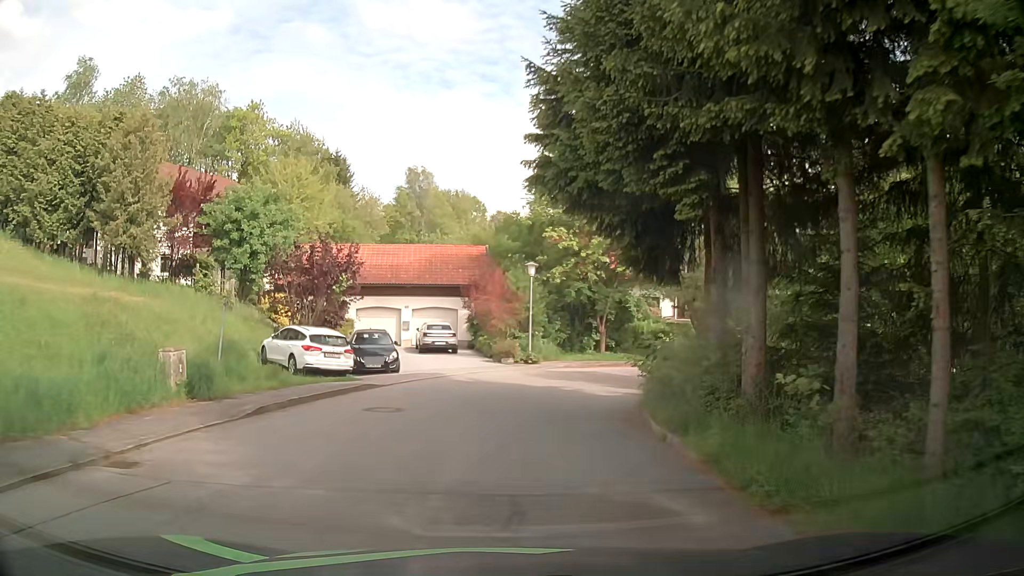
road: residential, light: Day
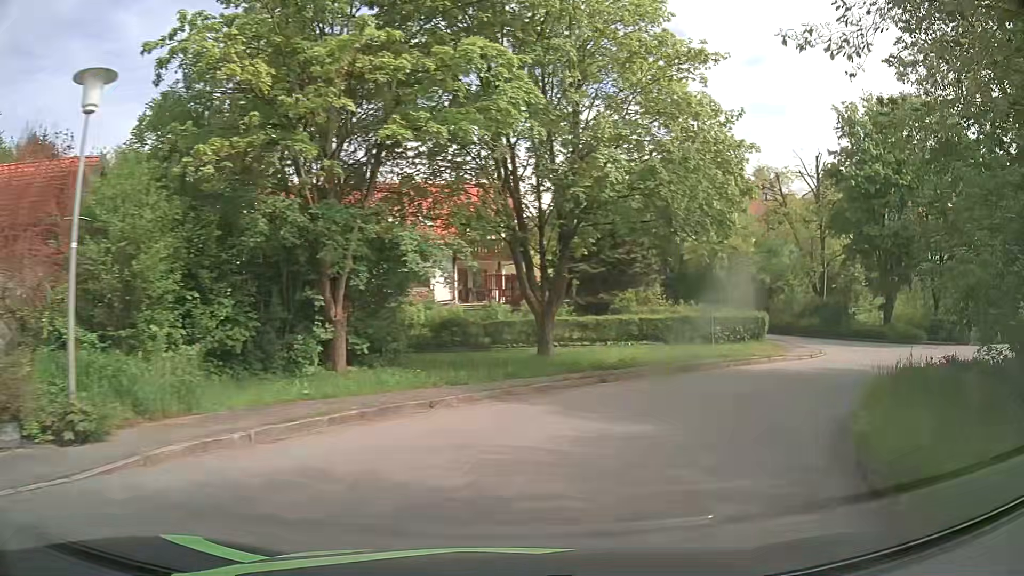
(+2.5, +21.9) m; +22°
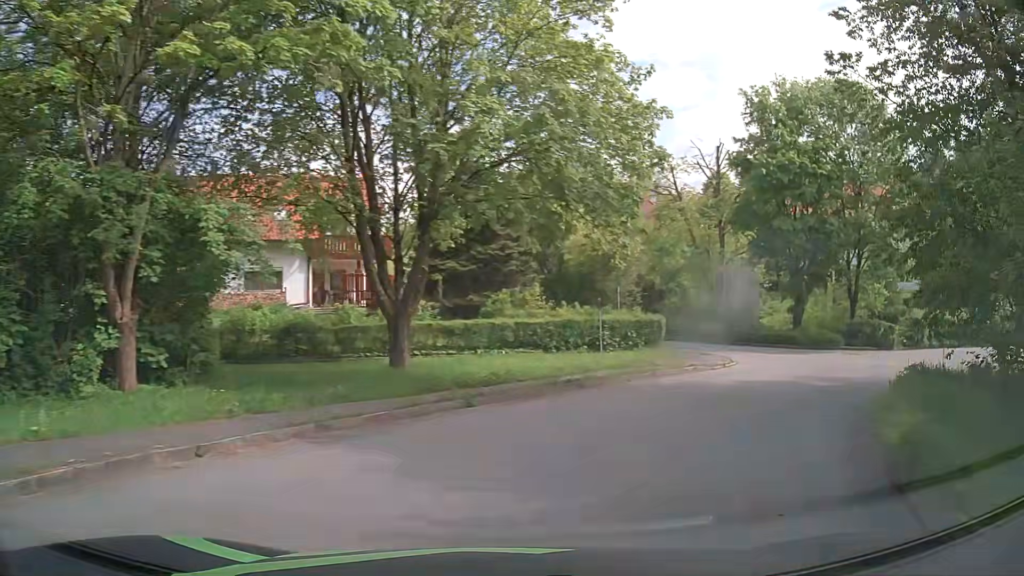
(+0.3, +4.1) m; +10°
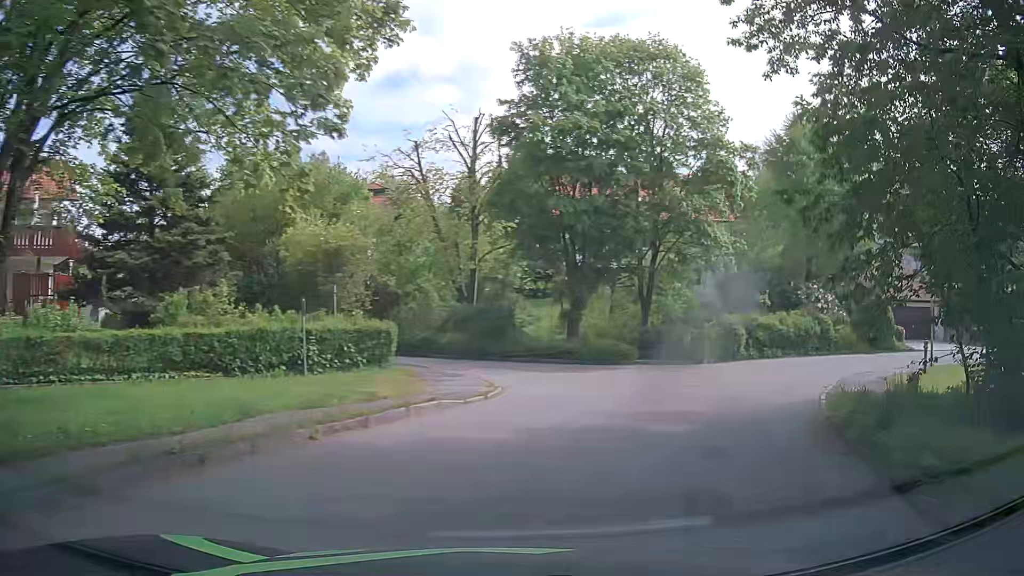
(+1.5, +7.5) m; +23°
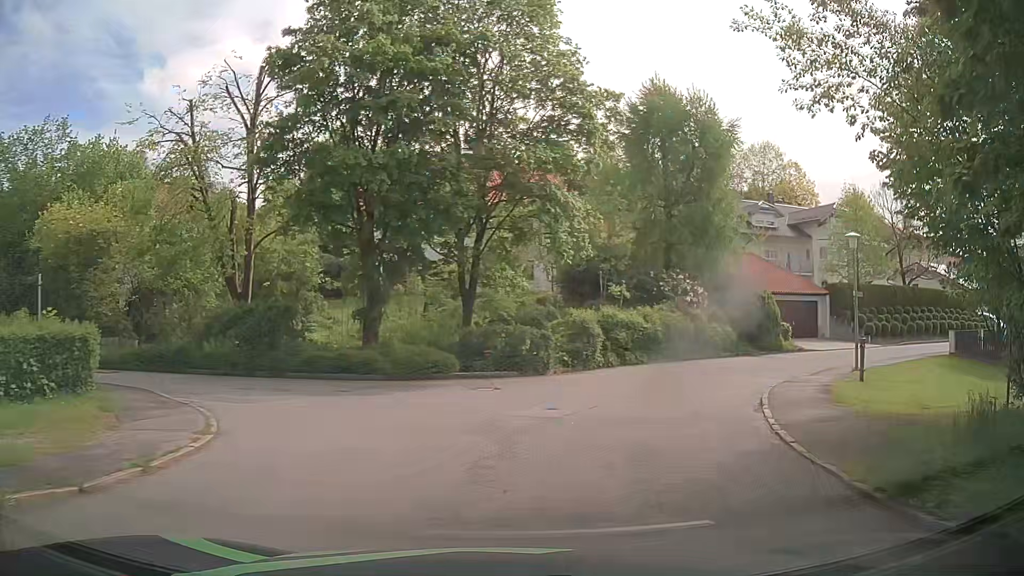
(+1.0, +7.1) m; +15°
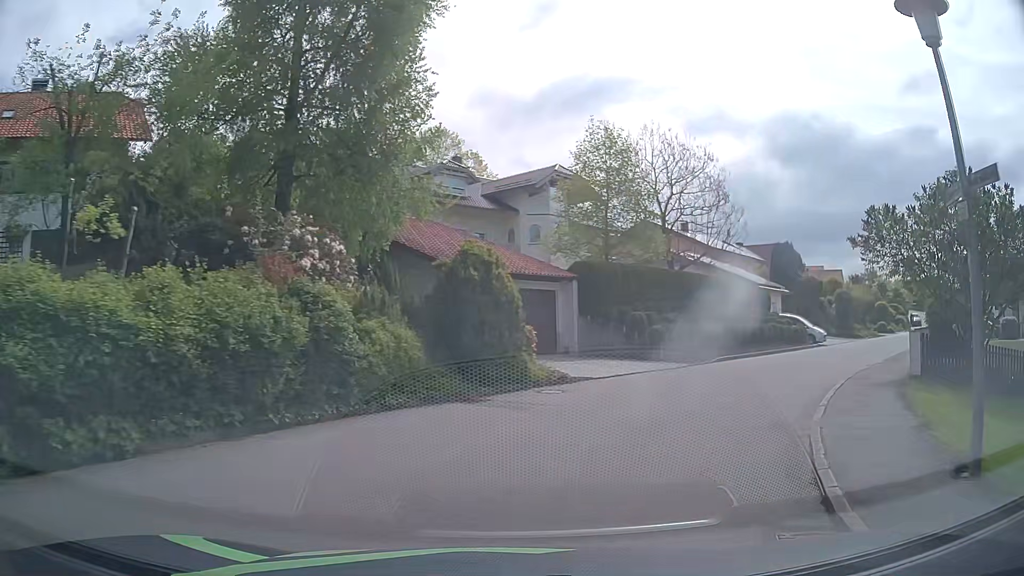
(+4.6, +17.9) m; +29°
